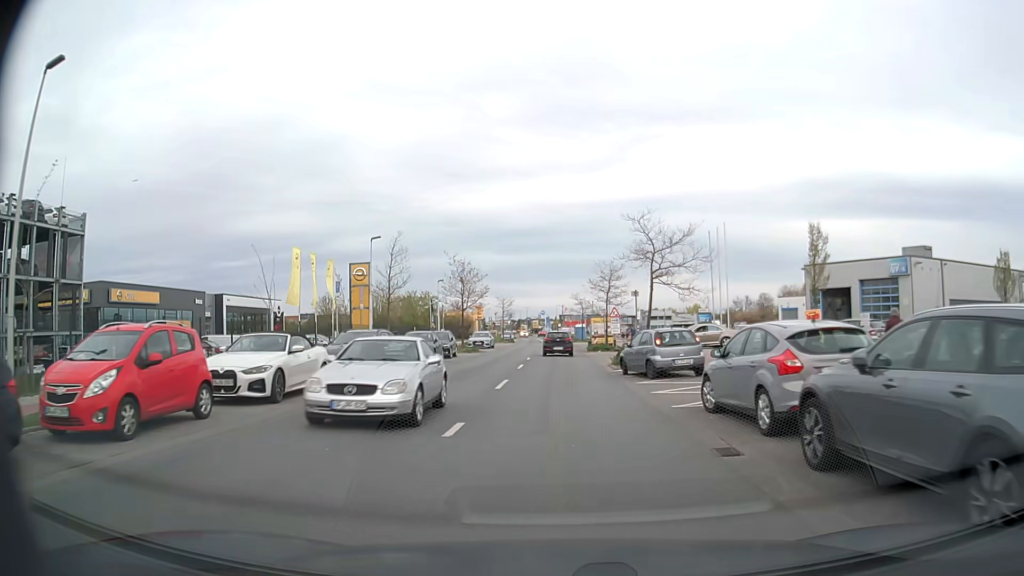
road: tertiary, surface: asphalt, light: Day
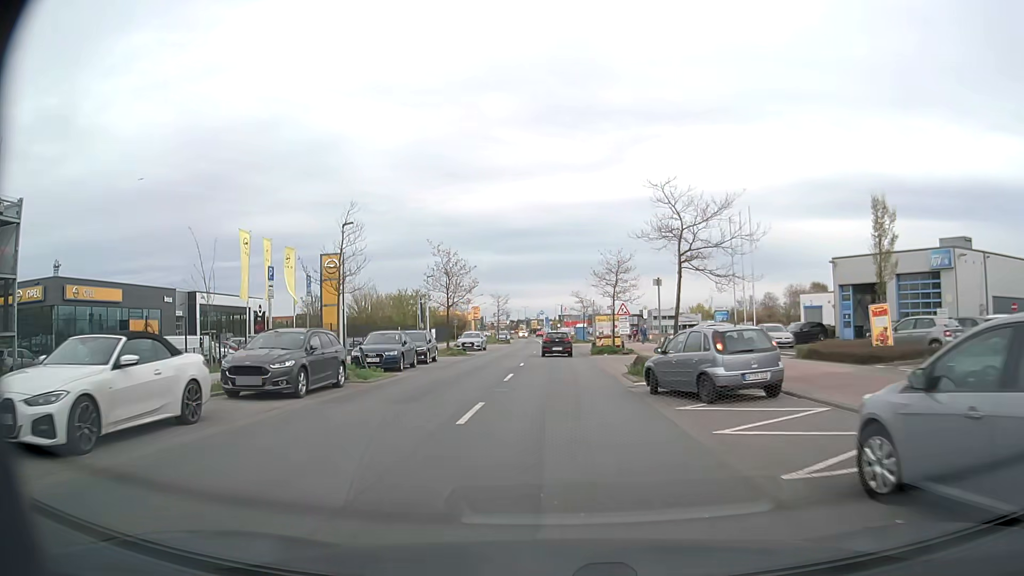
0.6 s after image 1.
(0.0, +6.2) m; 0°
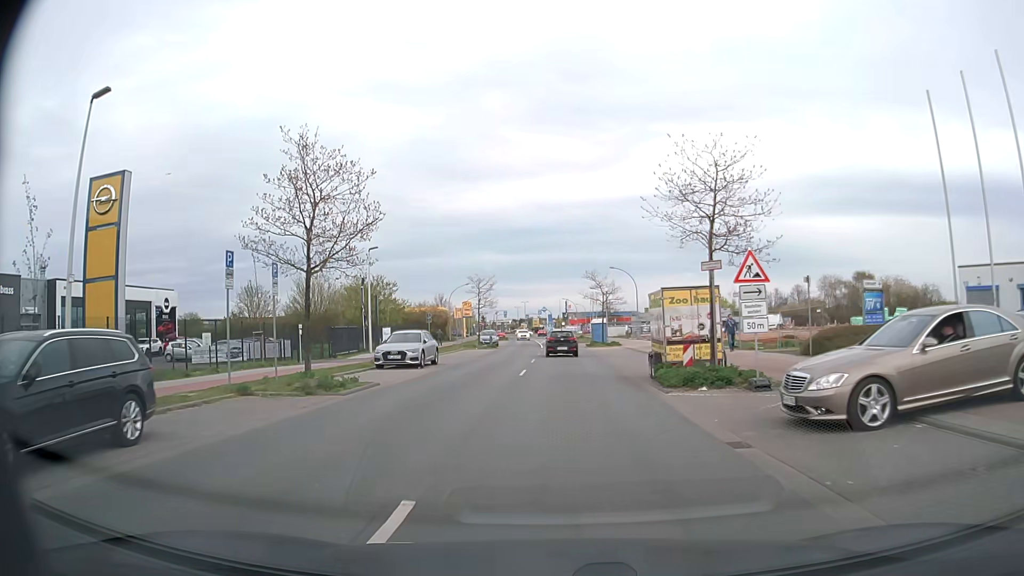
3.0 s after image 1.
(-0.3, +24.6) m; -1°
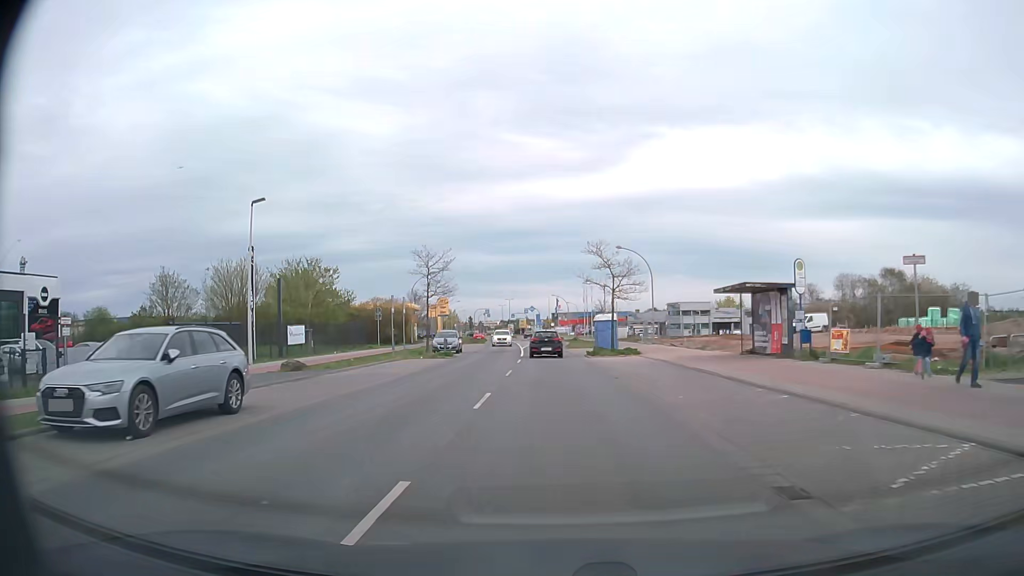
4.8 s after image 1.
(+0.1, +18.3) m; +1°
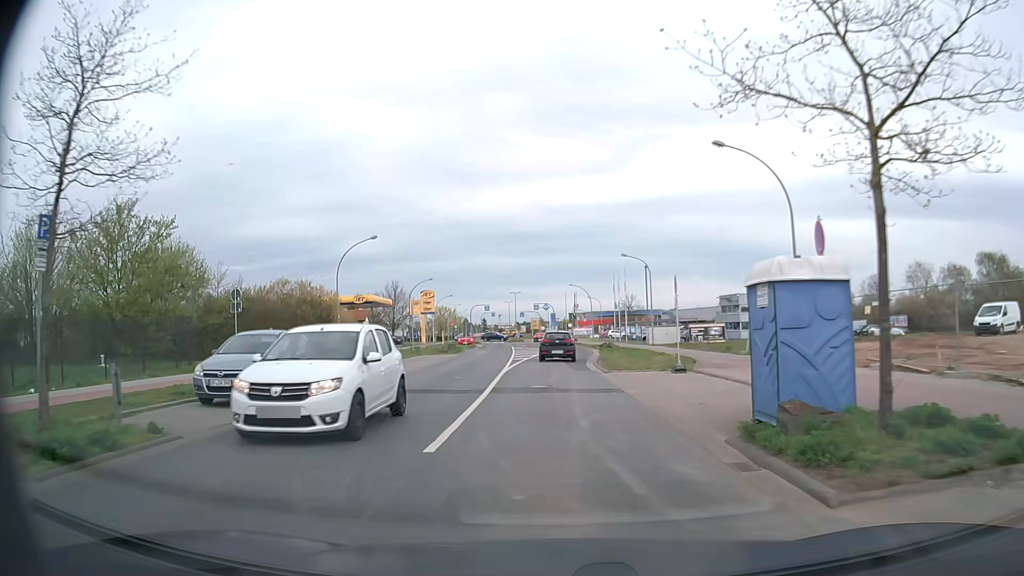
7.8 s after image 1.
(-0.2, +29.9) m; -1°
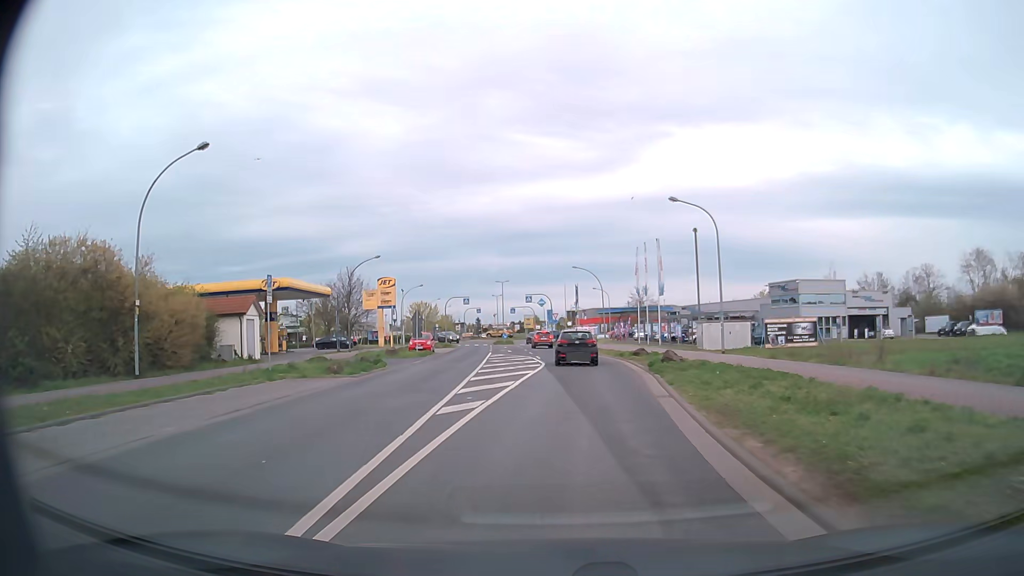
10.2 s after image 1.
(-0.3, +23.6) m; 0°
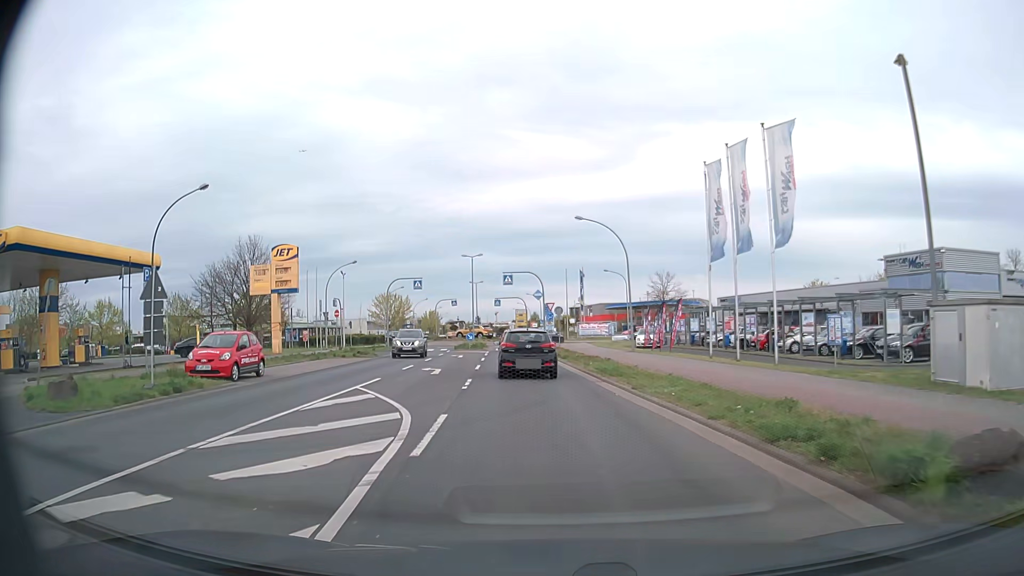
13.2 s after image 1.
(+1.0, +28.4) m; 0°
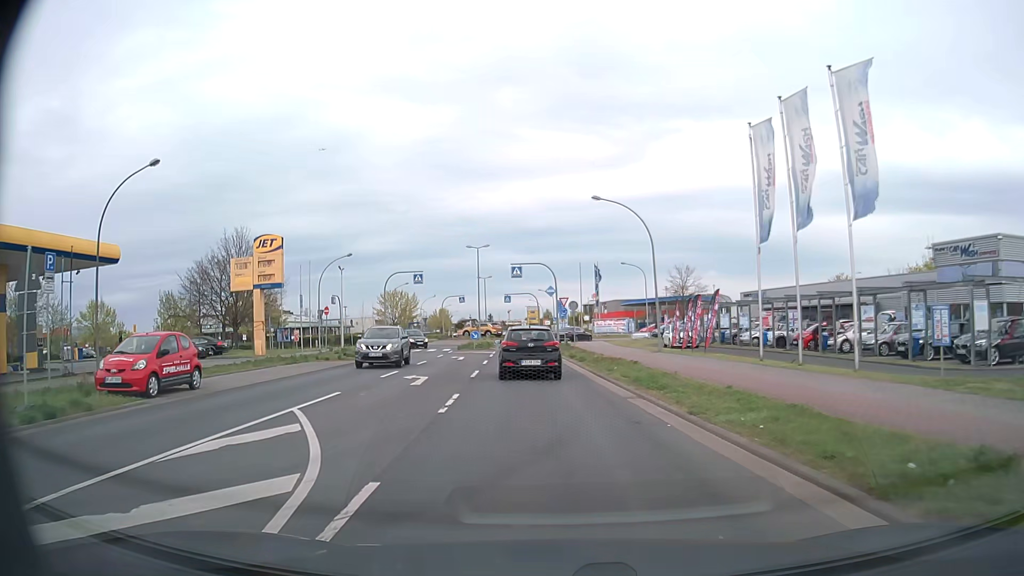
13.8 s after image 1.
(0.0, +5.1) m; -1°
(0, +10) (-1, +20) (-1, +30) (-2, +40) (-3, +50) (0, +59) (+4, +68) (+1, +77) (-4, +86) (-2, +95) m
